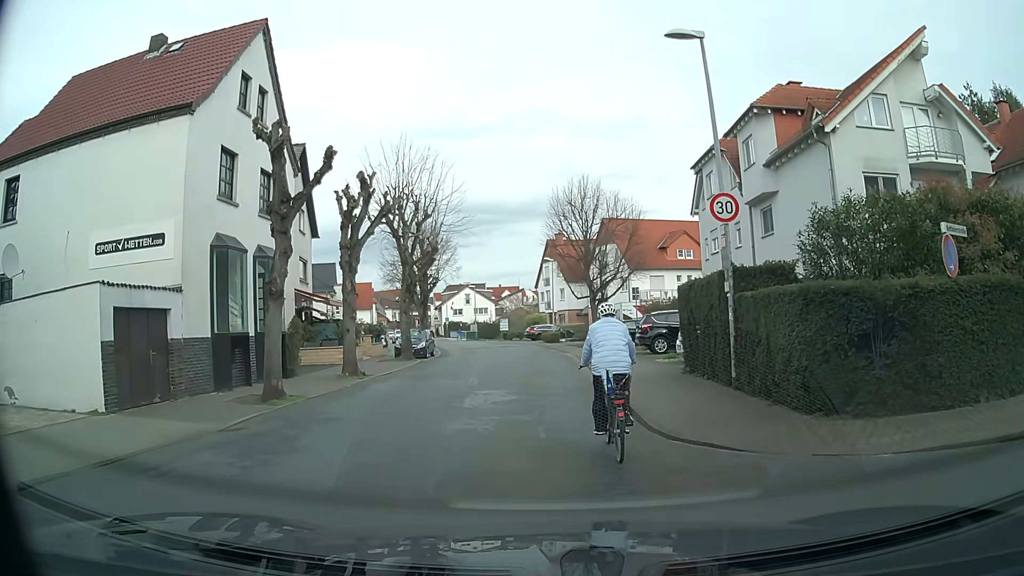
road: unclassified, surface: asphalt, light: Day
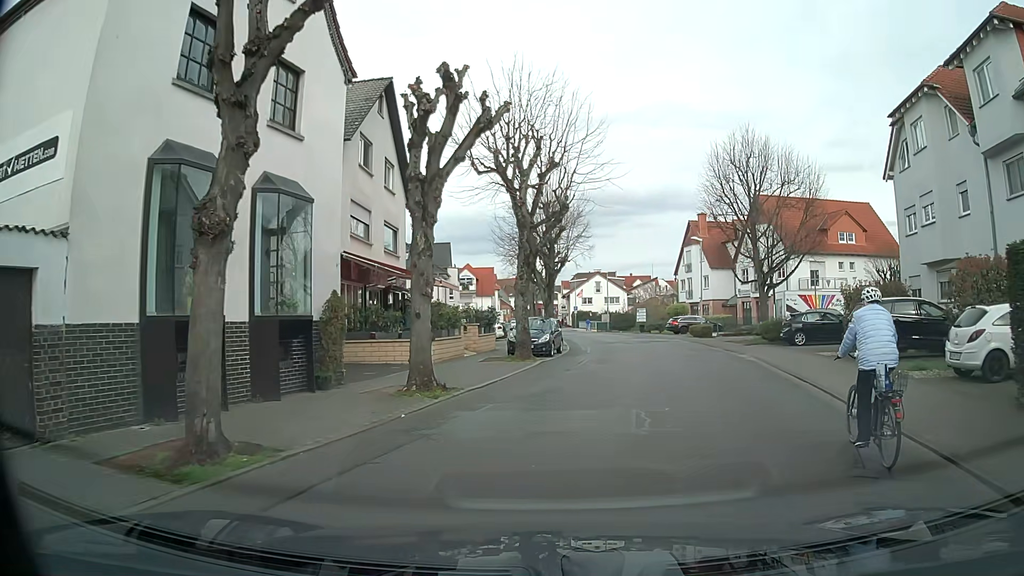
(-0.8, +9.1) m; -9°
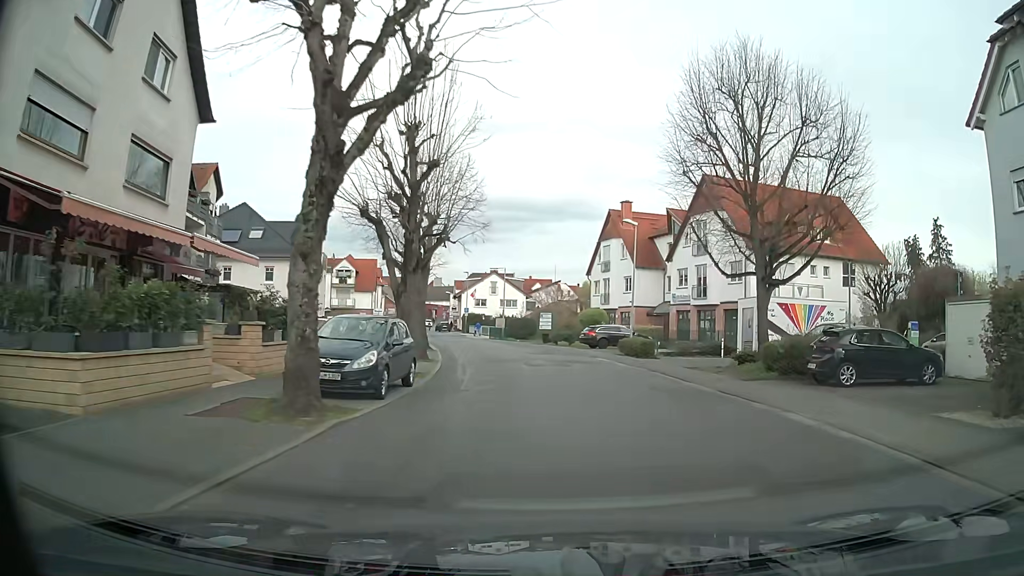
(+1.1, +13.6) m; +9°
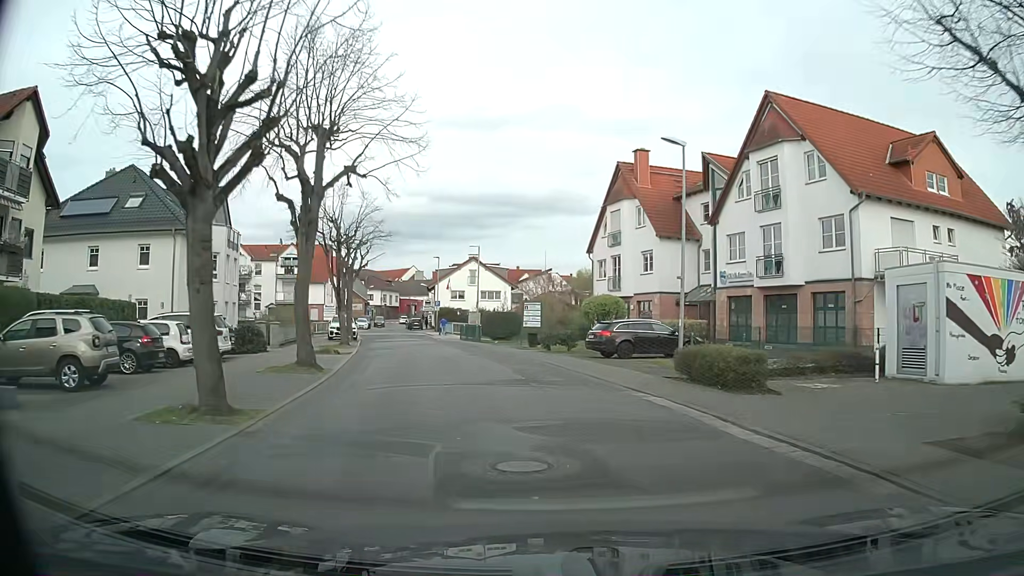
(+0.2, +16.2) m; 0°
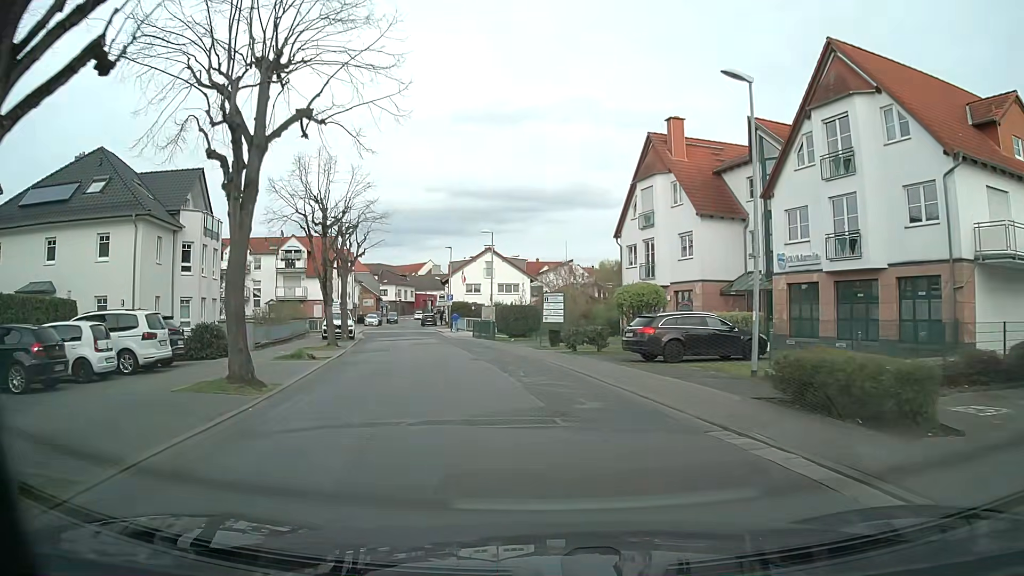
(-0.1, +5.6) m; -3°
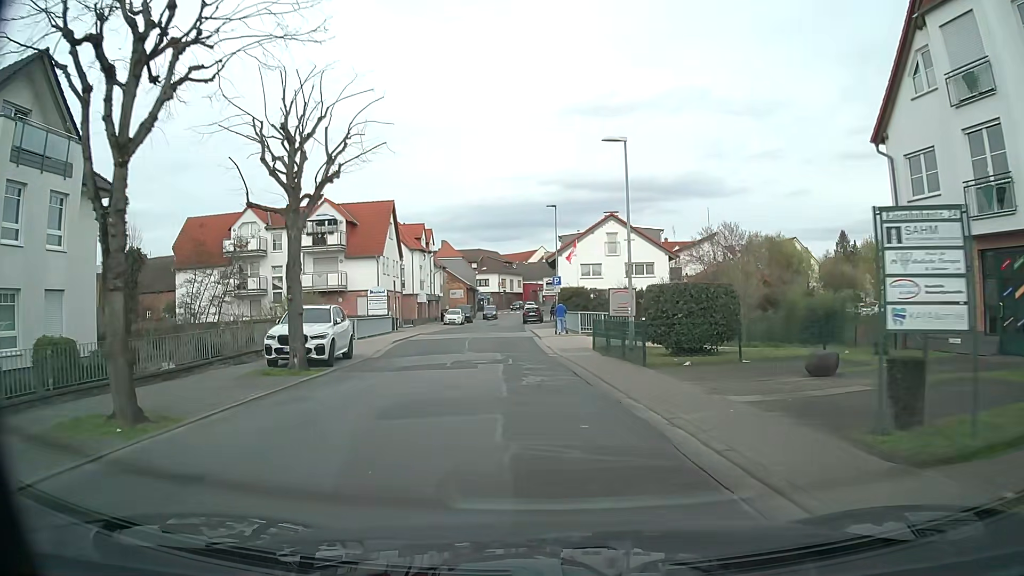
(-1.6, +22.6) m; -9°
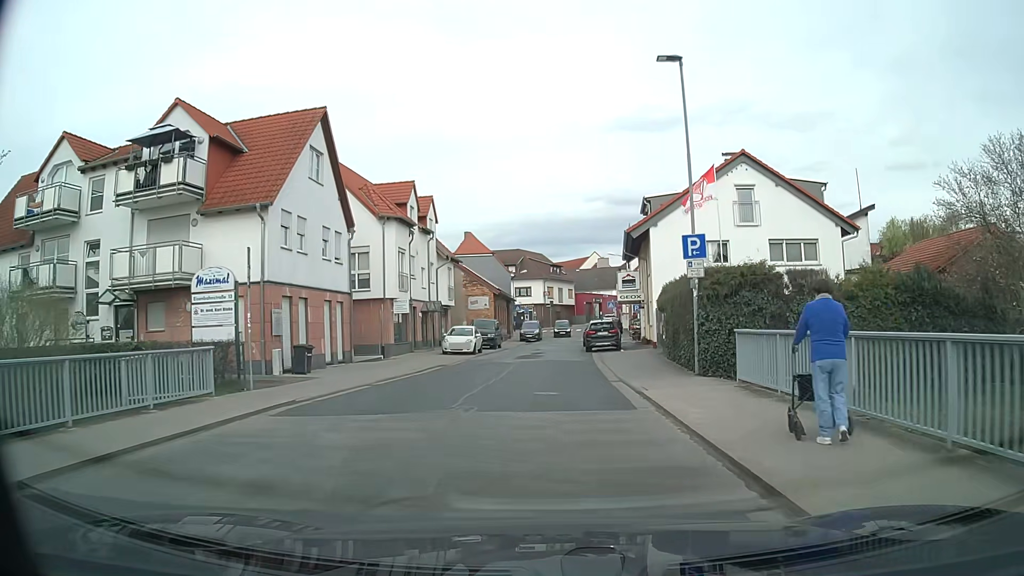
(-1.6, +27.9) m; -4°
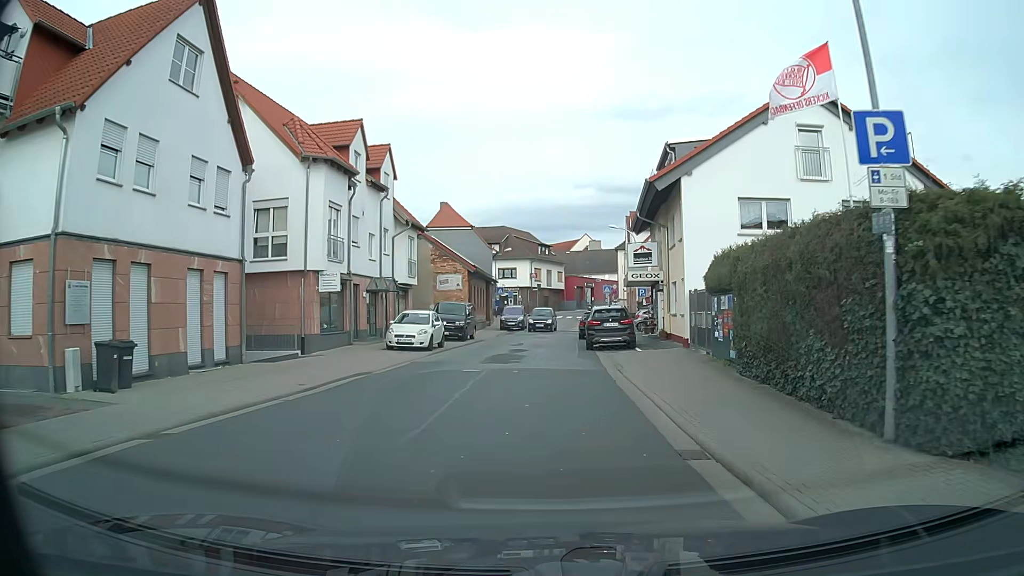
(+0.1, +9.7) m; +2°
(0, +10) (0, +20) (0, +30) (0, +40) (+1, +50) (+2, +60) (+3, +70) (+5, +80) (+7, +89) (+10, +99) m
